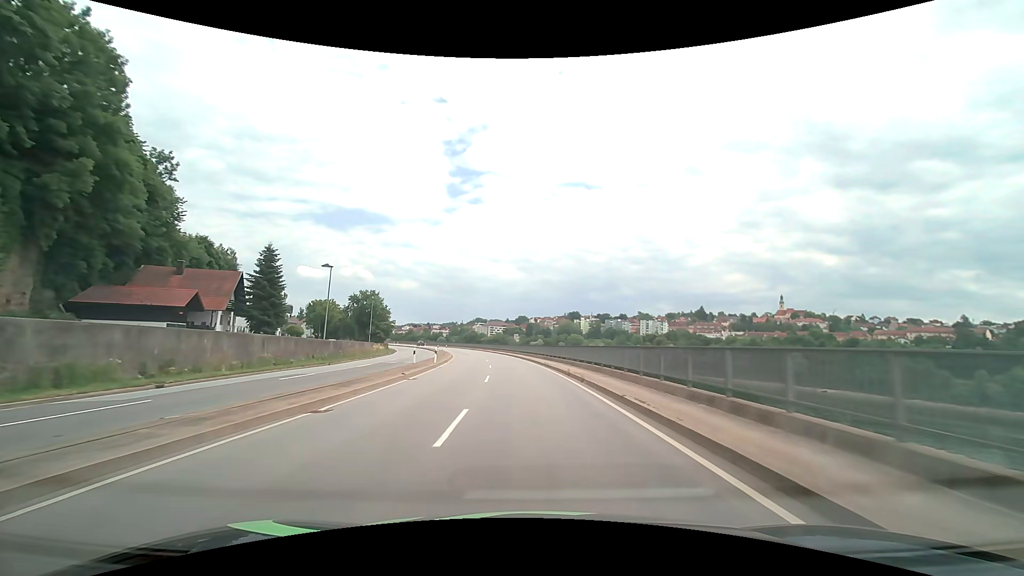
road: primary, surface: asphalt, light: Day
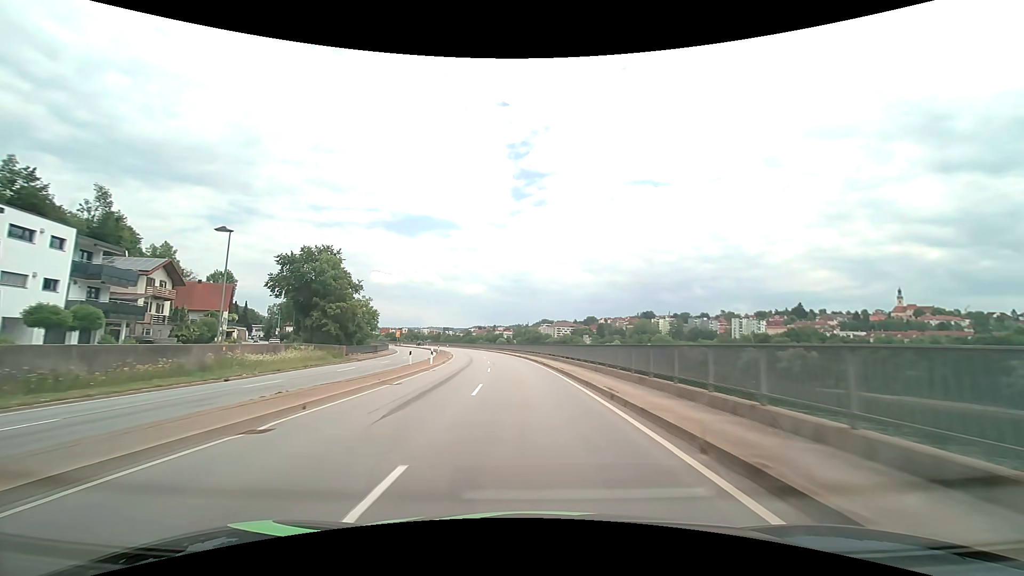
(-3.2, +53.1) m; -7°
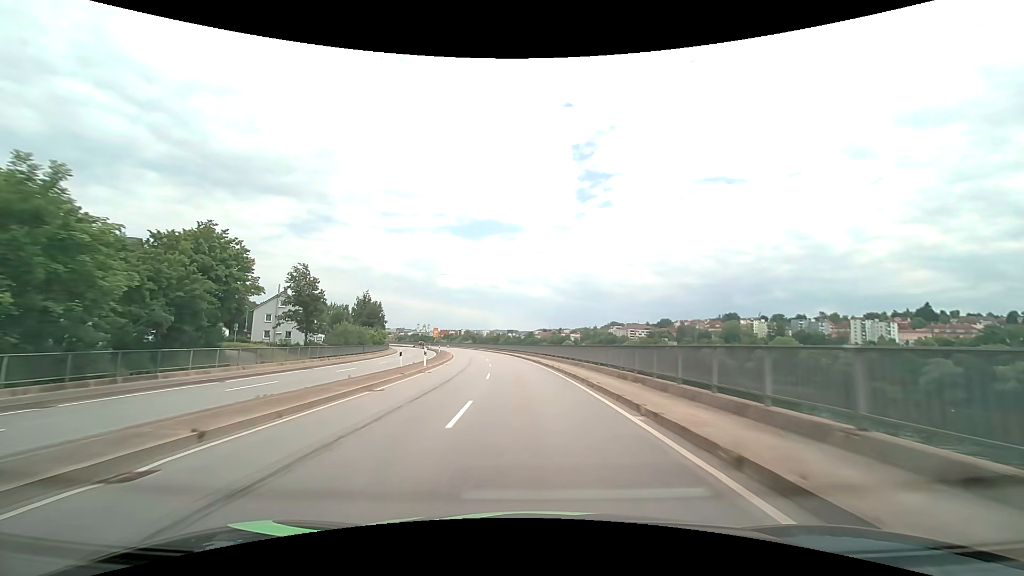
(-3.6, +53.6) m; -8°
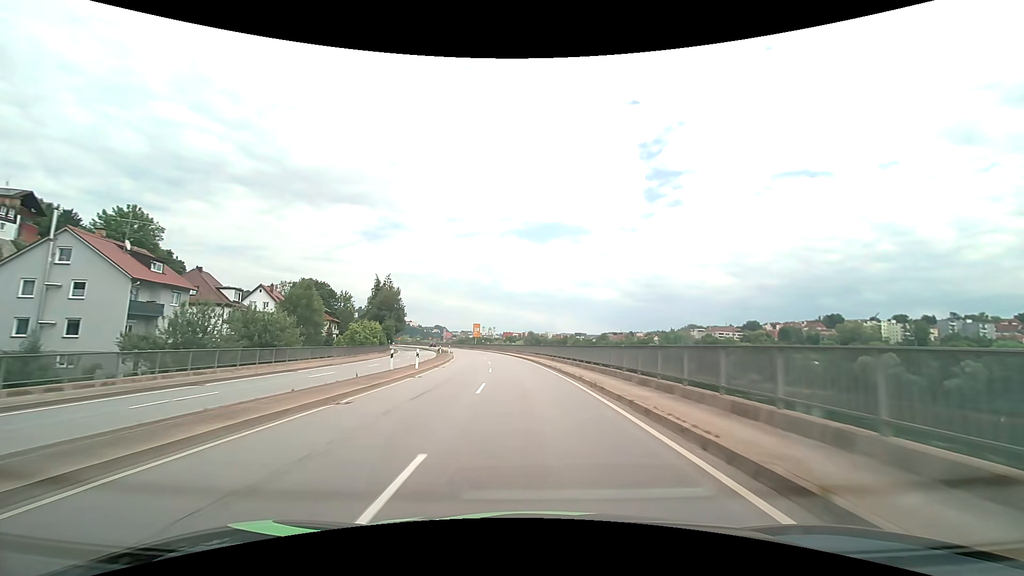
(-3.5, +54.0) m; -8°
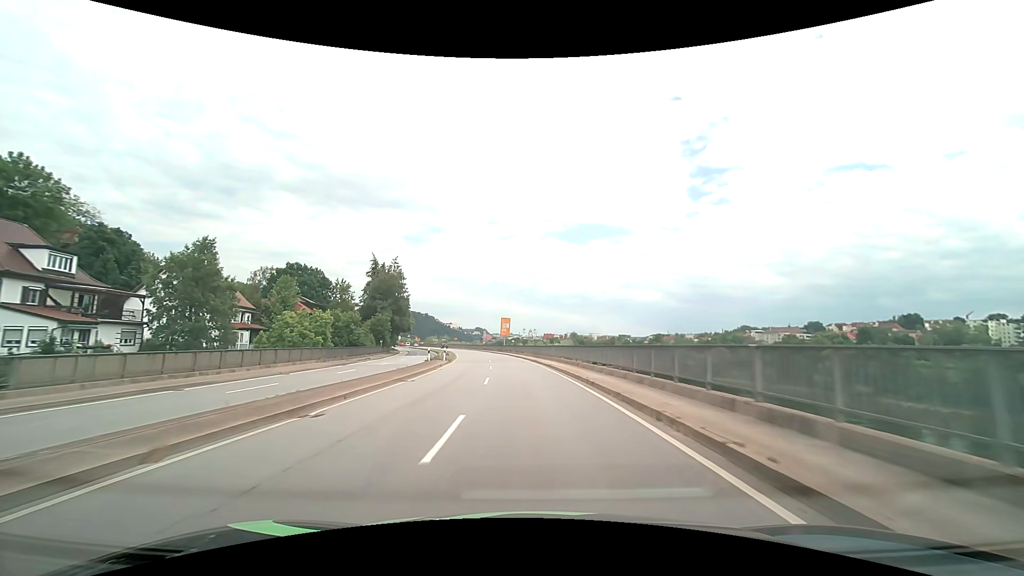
(-1.3, +32.7) m; -5°
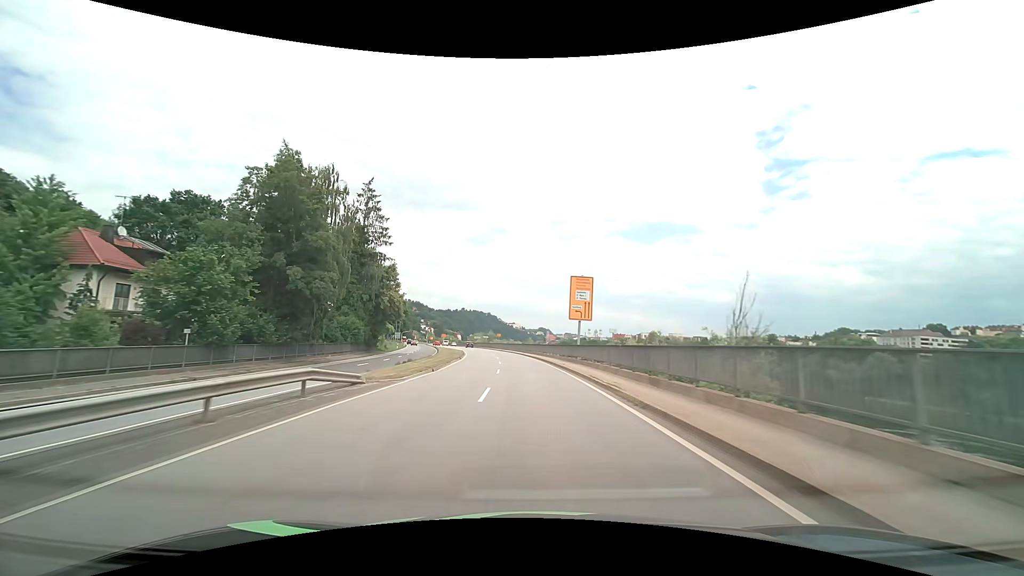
(-3.5, +54.6) m; -7°
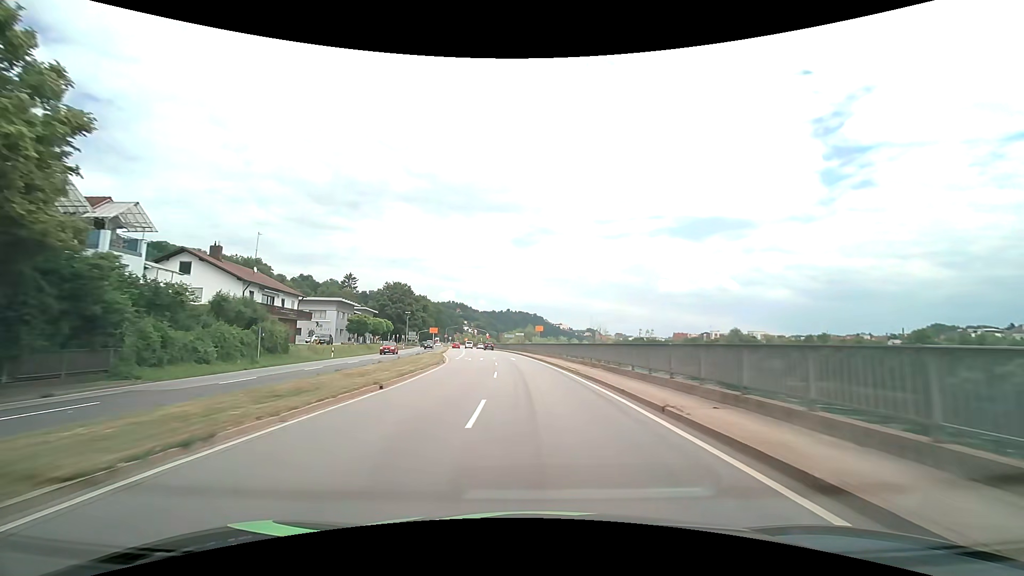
(-2.5, +51.2) m; -6°
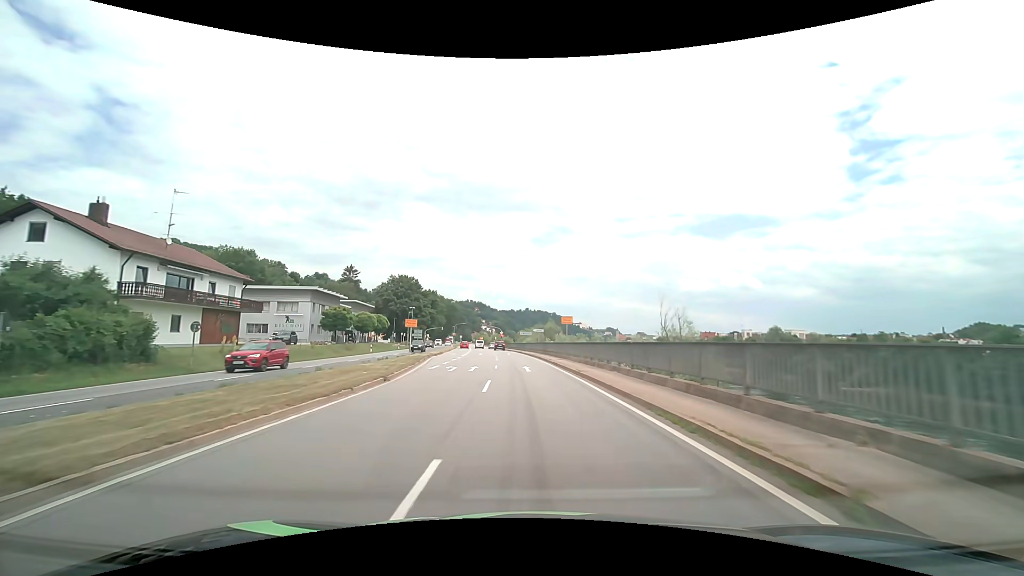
(-0.3, +18.1) m; -2°
(0, +10) (-1, +20) (-1, +30) (-2, +40) (-2, +50) (-3, +60) (-4, +70) (-5, +80) (-6, +90) (-7, +100) m
